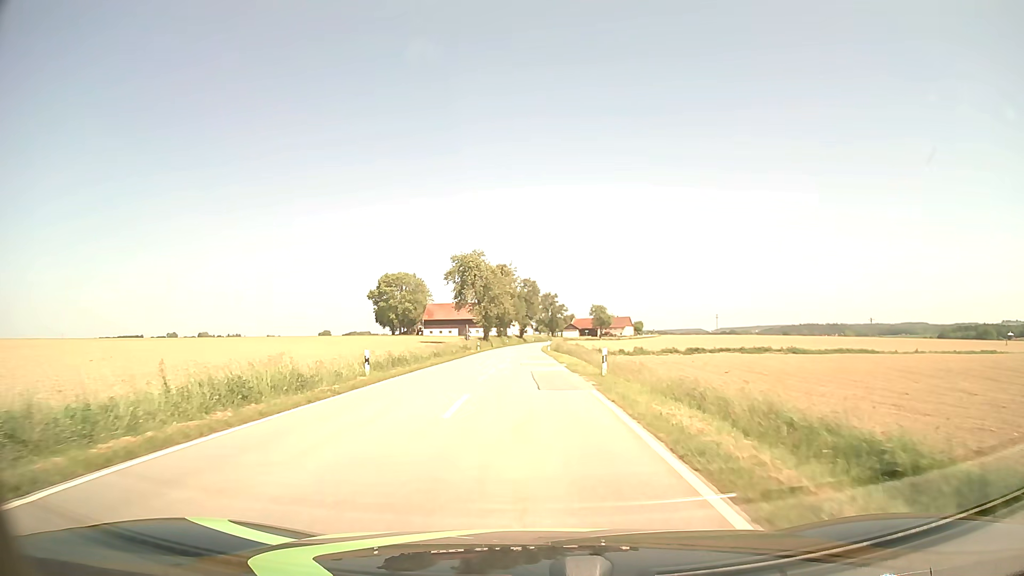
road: tertiary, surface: asphalt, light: Day
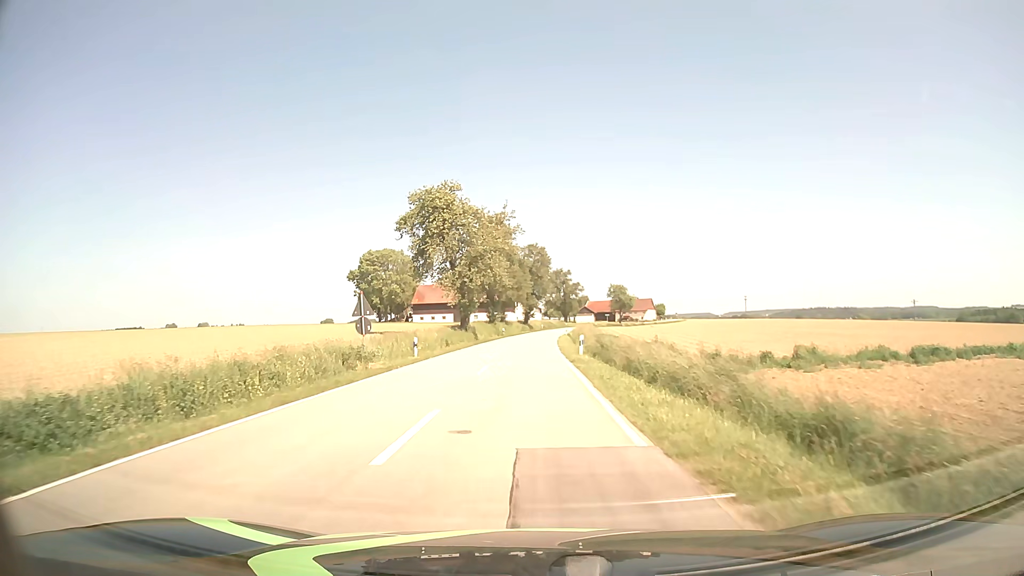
(-0.1, +39.5) m; 0°
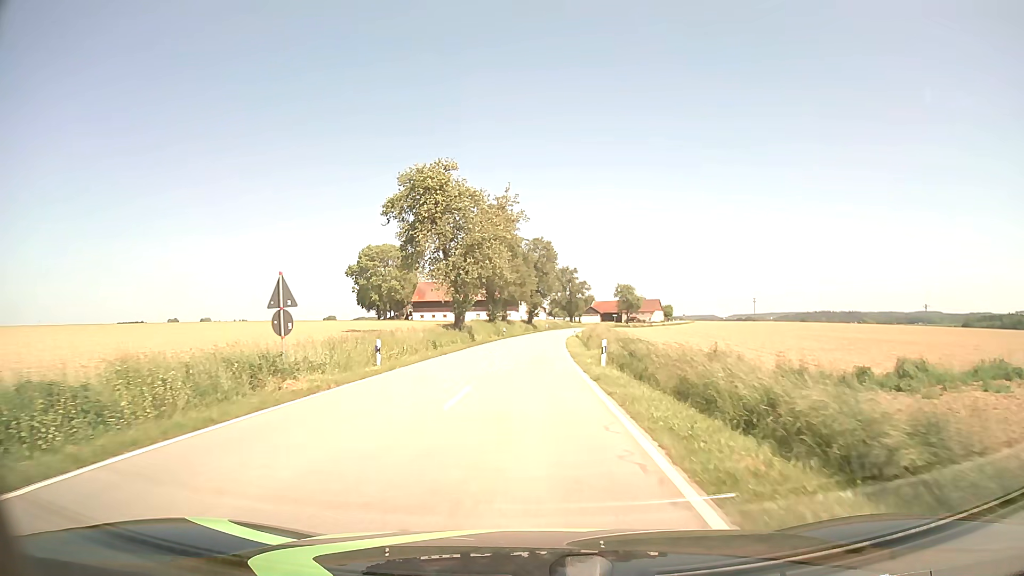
(-0.1, +7.8) m; -1°
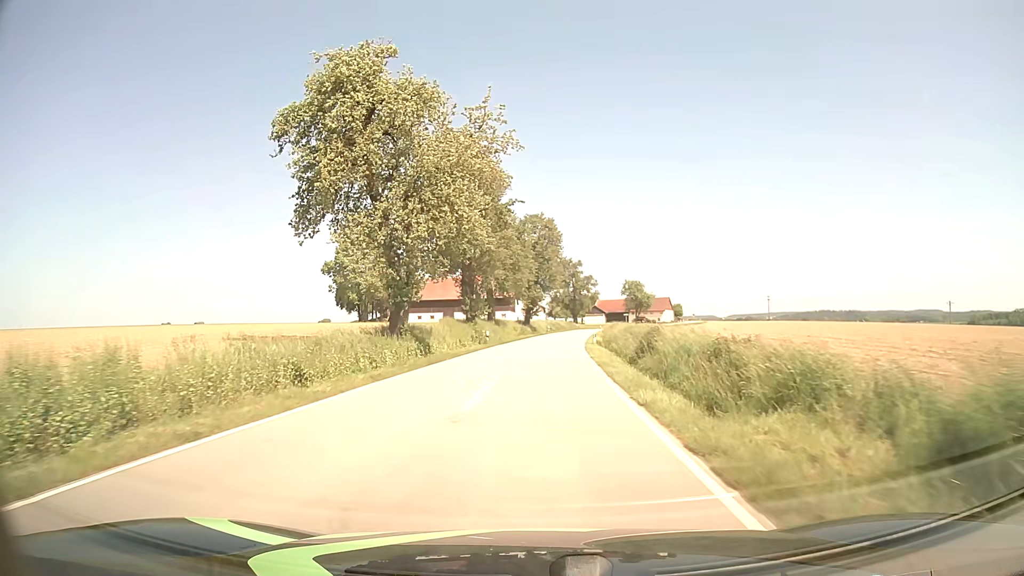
(0.0, +23.7) m; 0°
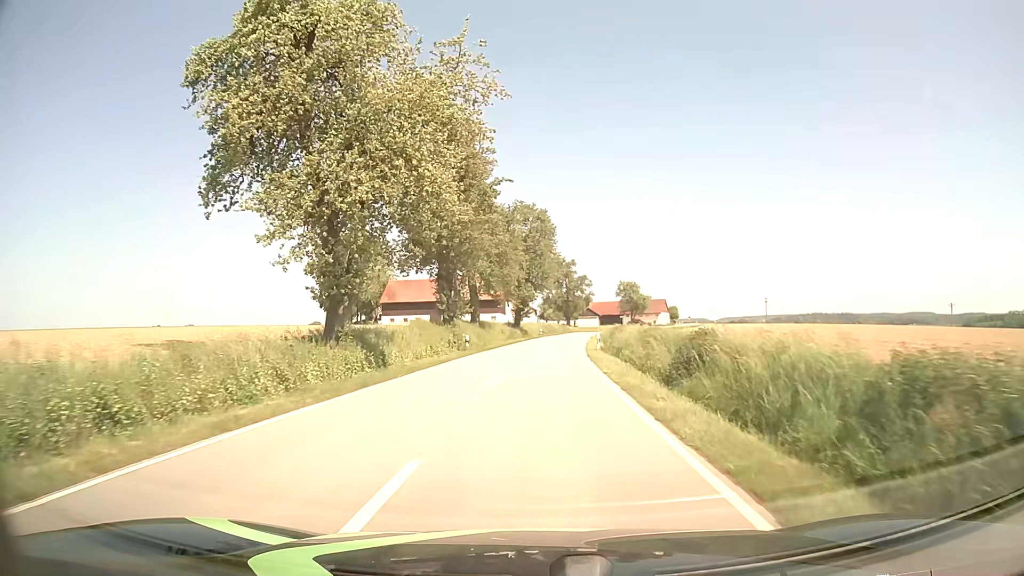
(+0.1, +8.3) m; +1°
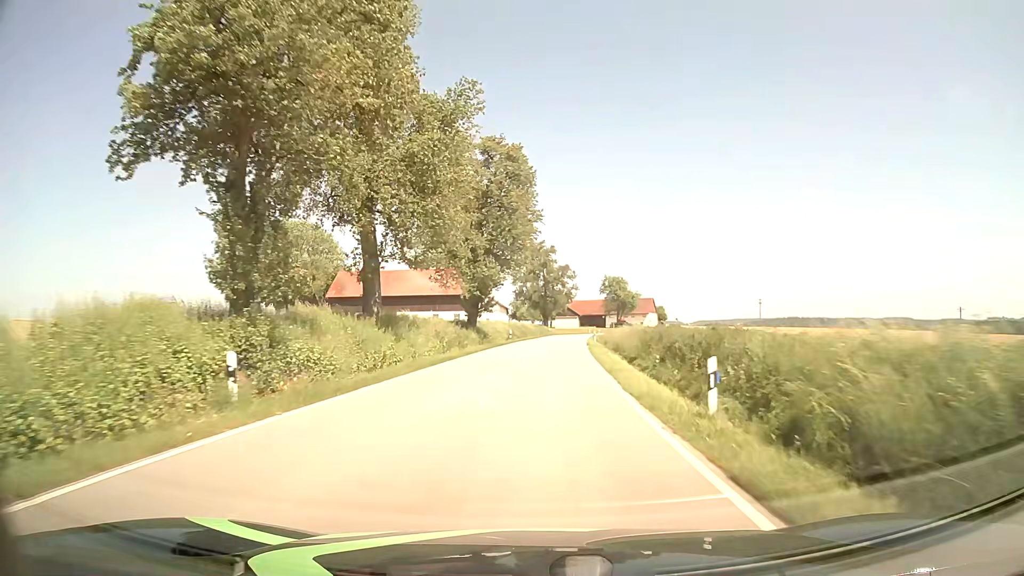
(+0.6, +27.2) m; +3°
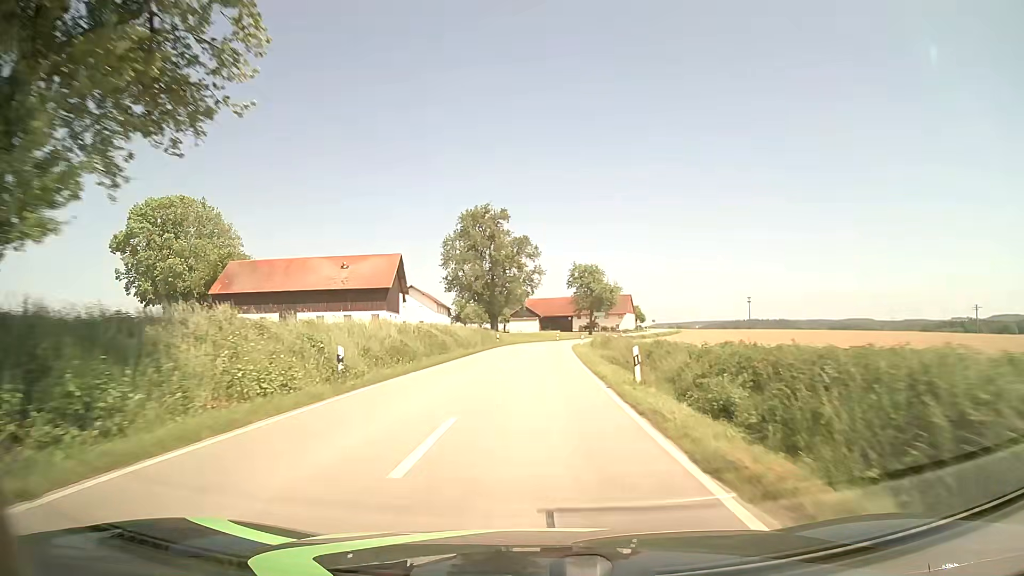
(+1.3, +41.1) m; +4°
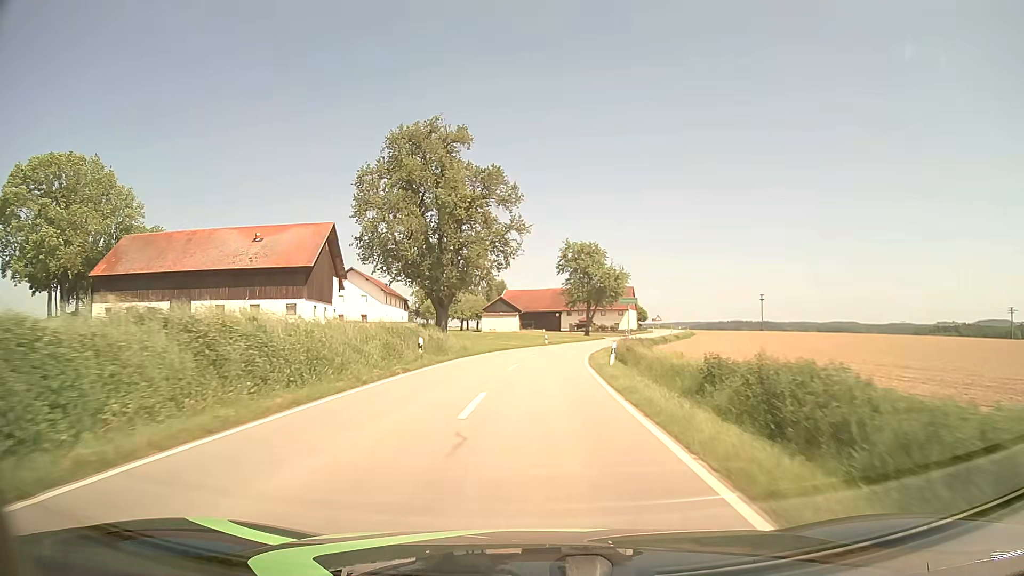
(+0.3, +32.6) m; +1°
(0, +10) (0, +20) (+1, +30) (+2, +40) (+3, +50) (+5, +60) (+7, +69) (+10, +79) (+14, +88) (+17, +98) m
